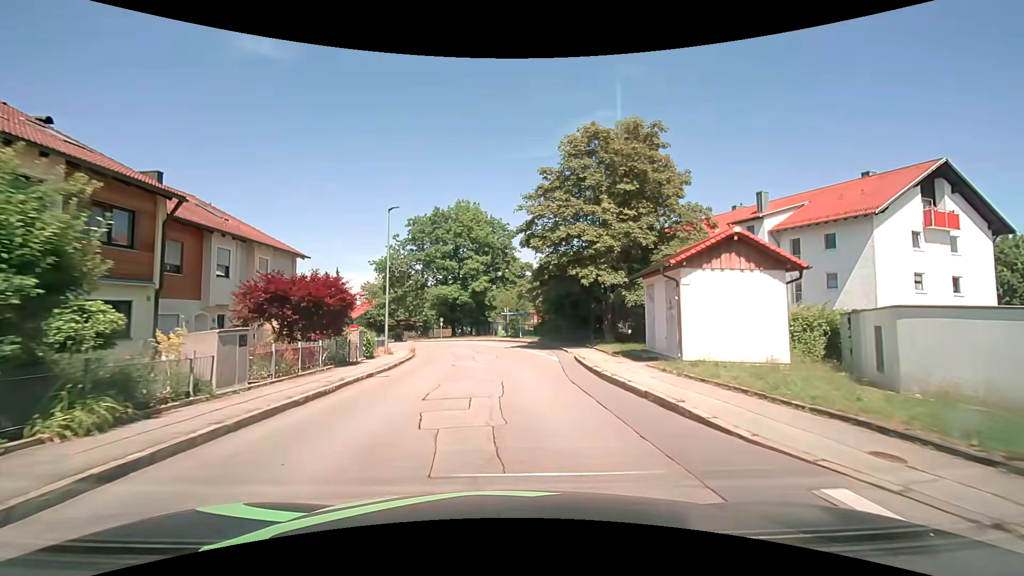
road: unclassified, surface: asphalt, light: Day
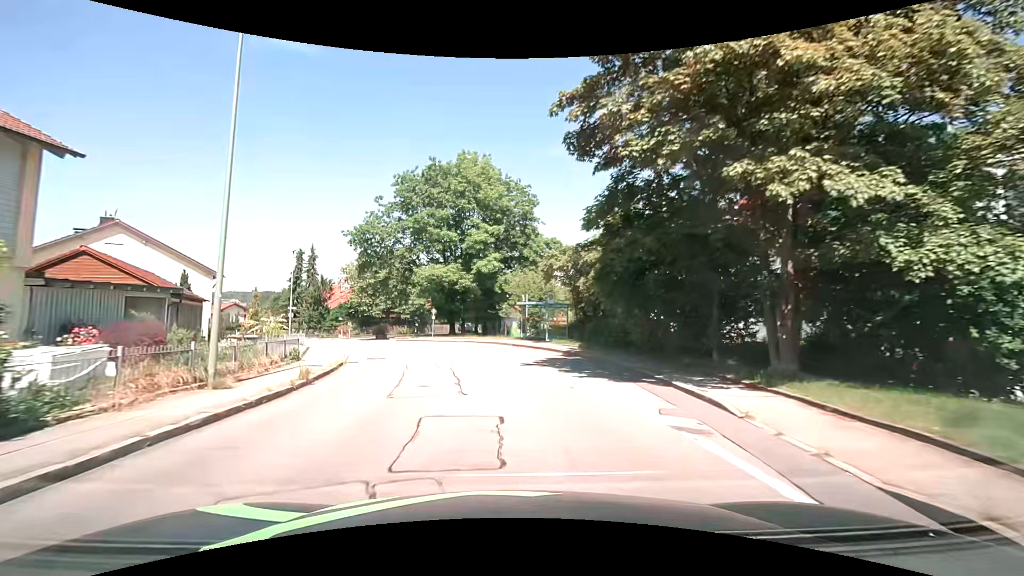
(-0.2, +17.3) m; -2°
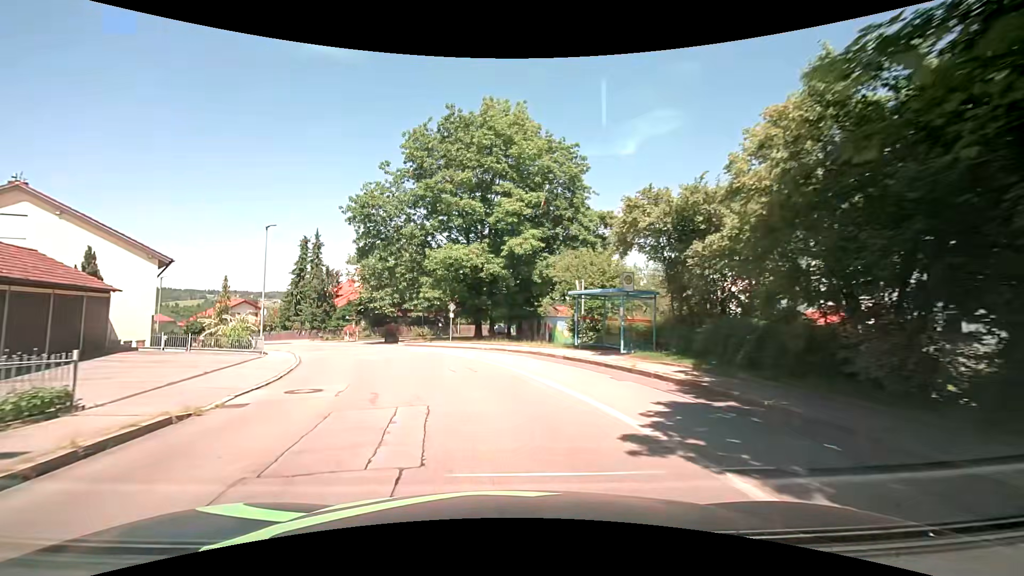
(-0.3, +11.4) m; -4°
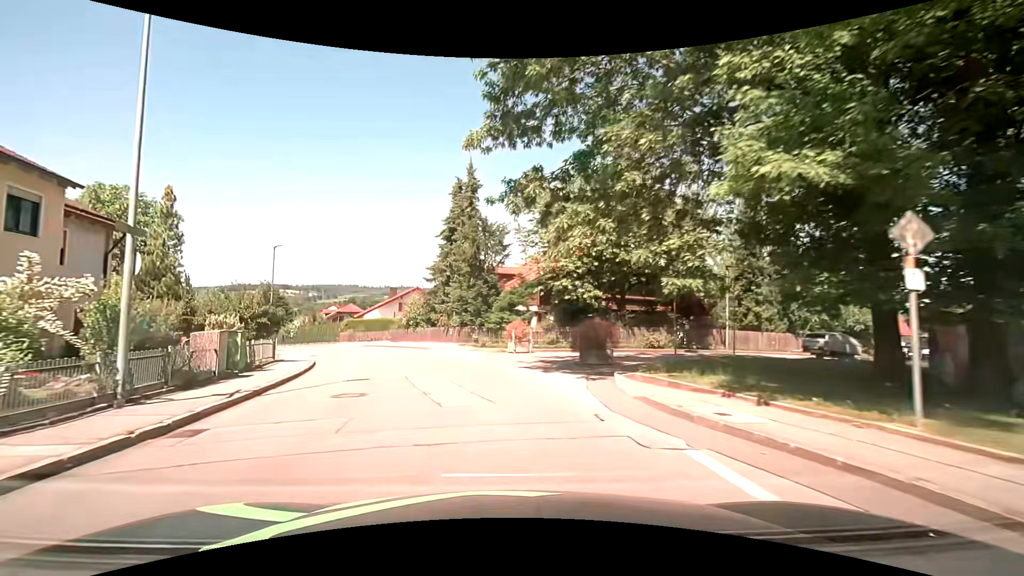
(-4.7, +26.4) m; -22°
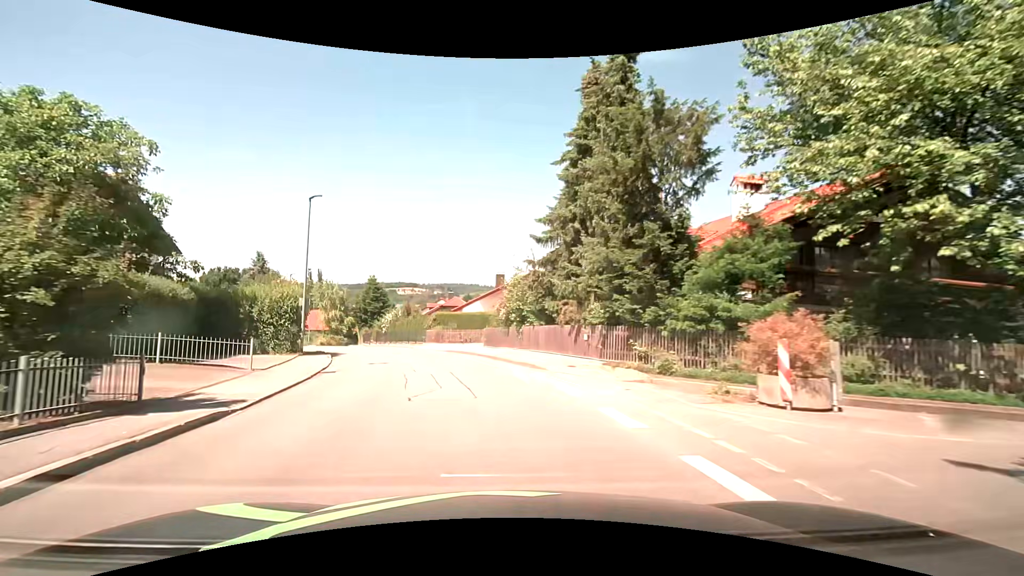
(-2.0, +16.2) m; -13°
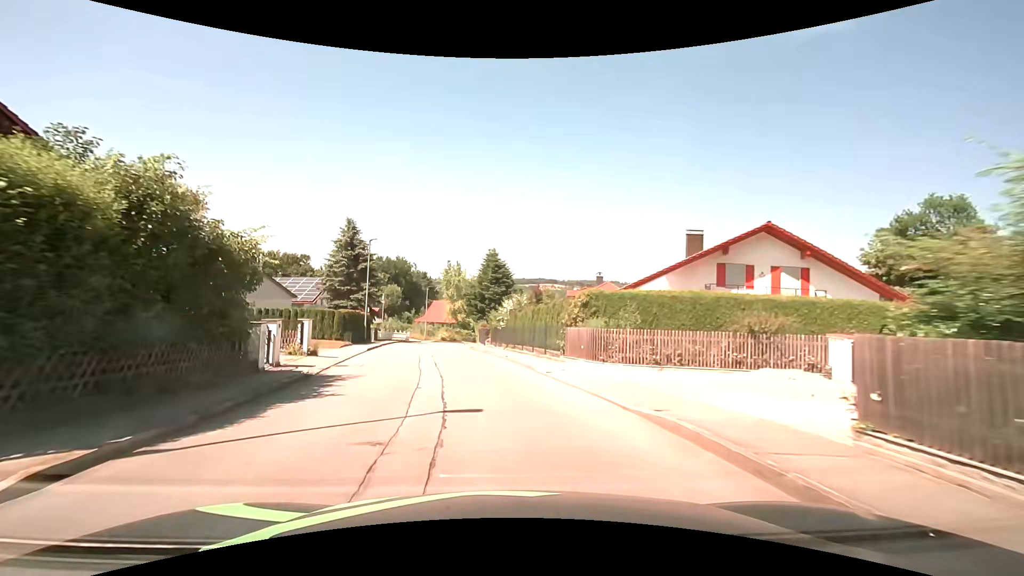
(-3.2, +22.2) m; -16°
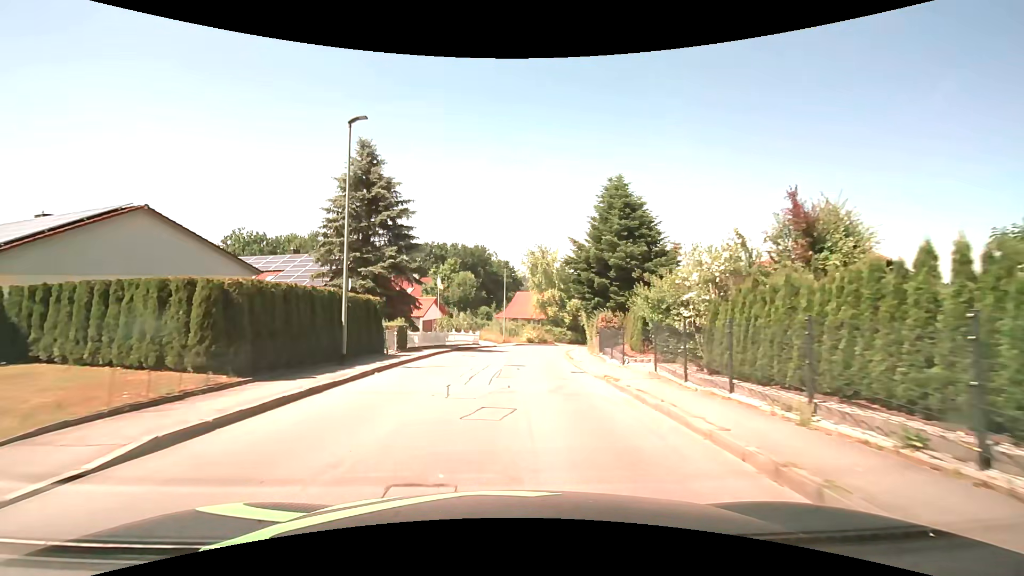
(-2.9, +23.6) m; -11°
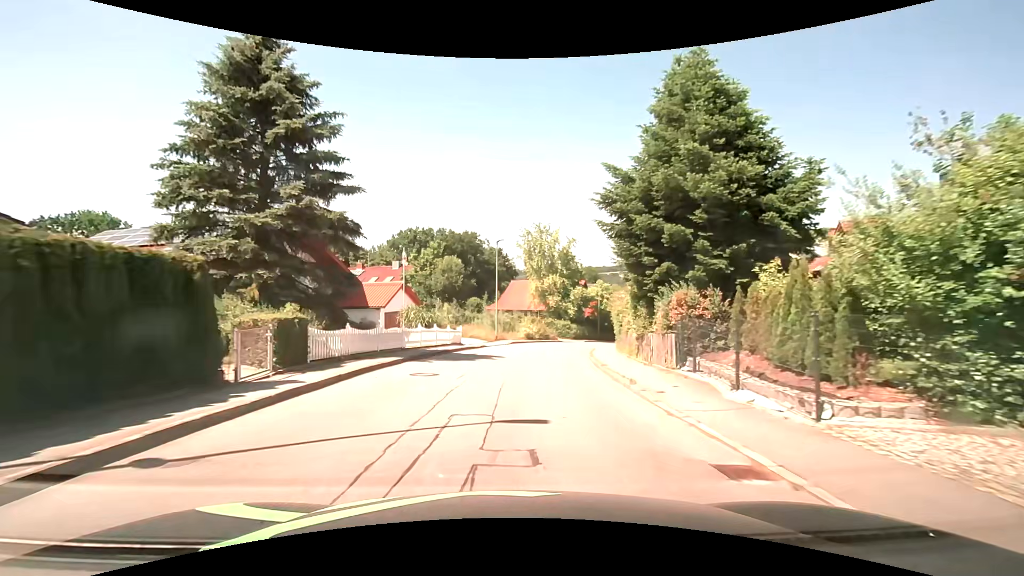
(0.0, +12.1) m; +1°
(0, +10) (+1, +20) (+2, +30) (+4, +40) (+7, +49) (+11, +59) (+15, +67) (+20, +76) (+26, +84) (+33, +92) m
